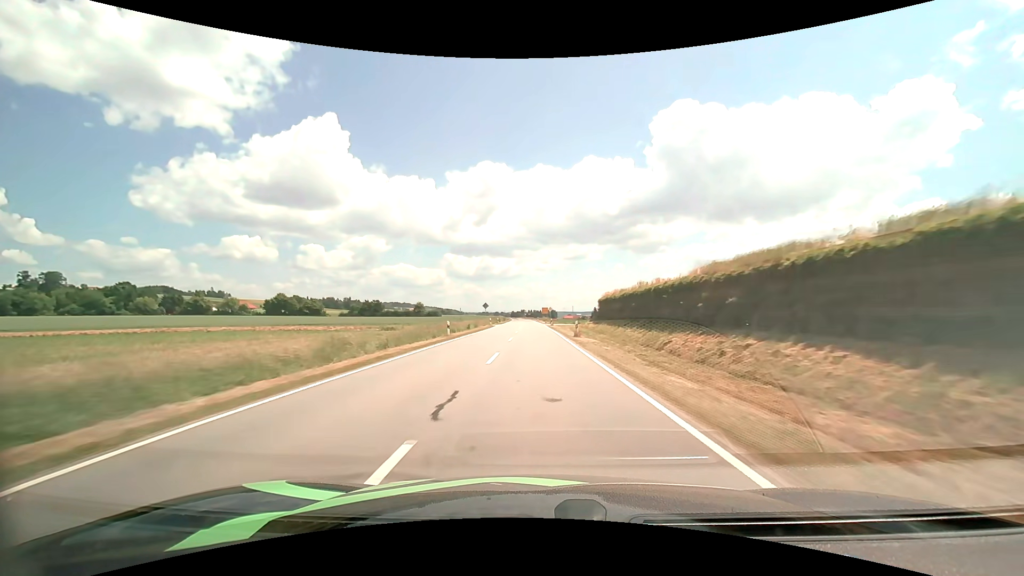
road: tertiary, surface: asphalt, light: Day
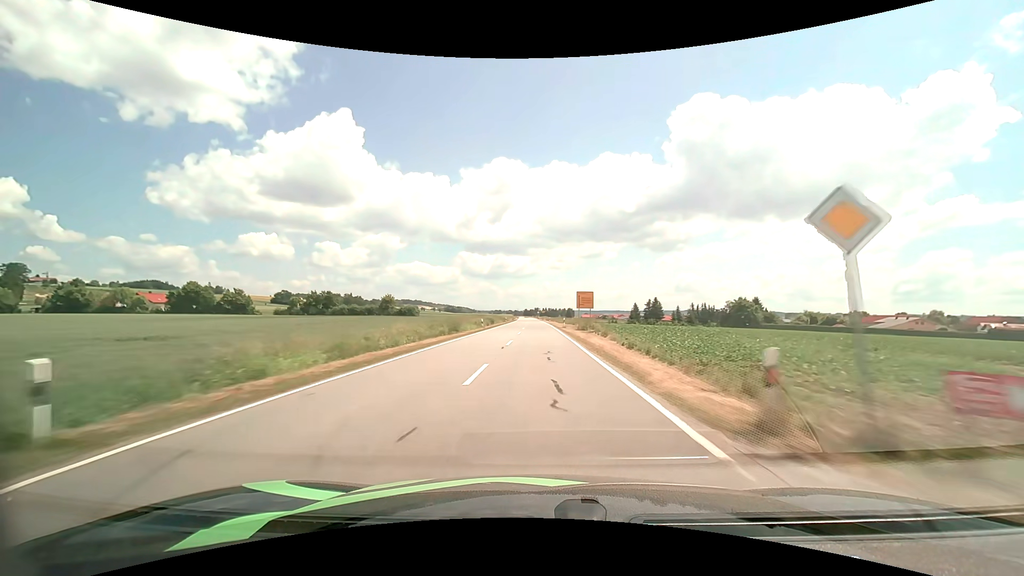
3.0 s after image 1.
(-1.2, +78.8) m; -2°
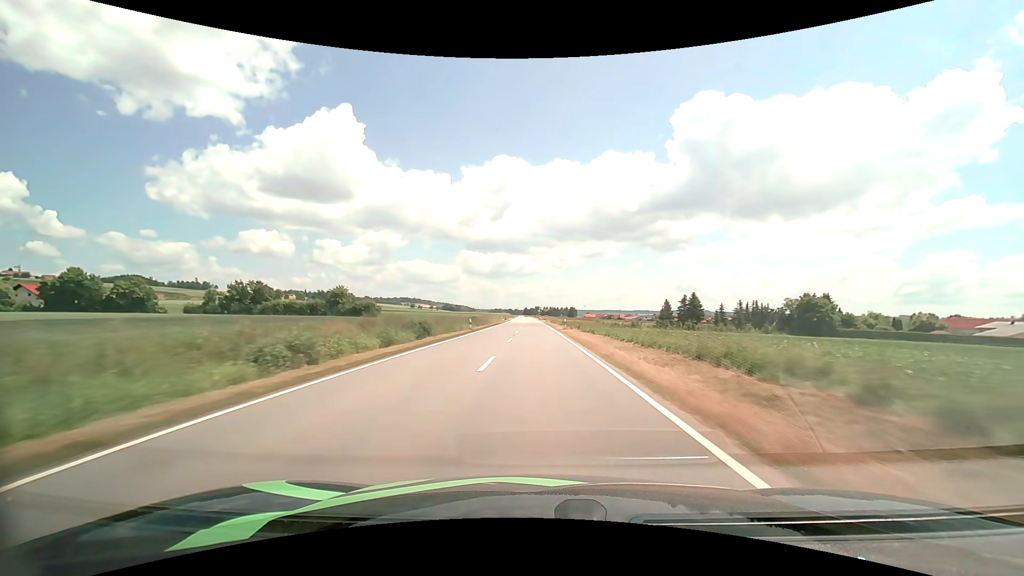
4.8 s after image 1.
(-0.1, +47.6) m; 0°
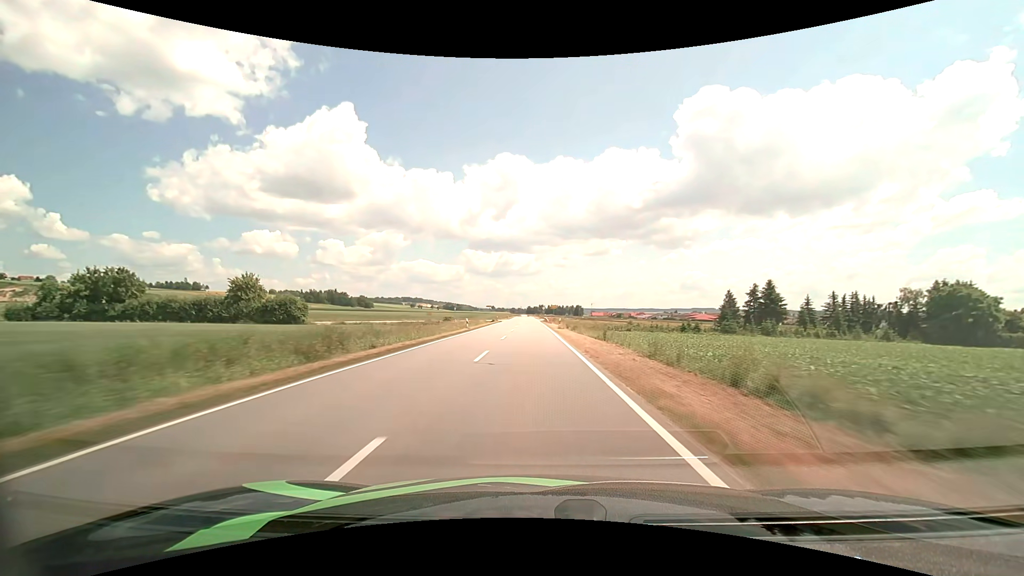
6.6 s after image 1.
(0.0, +47.6) m; 0°
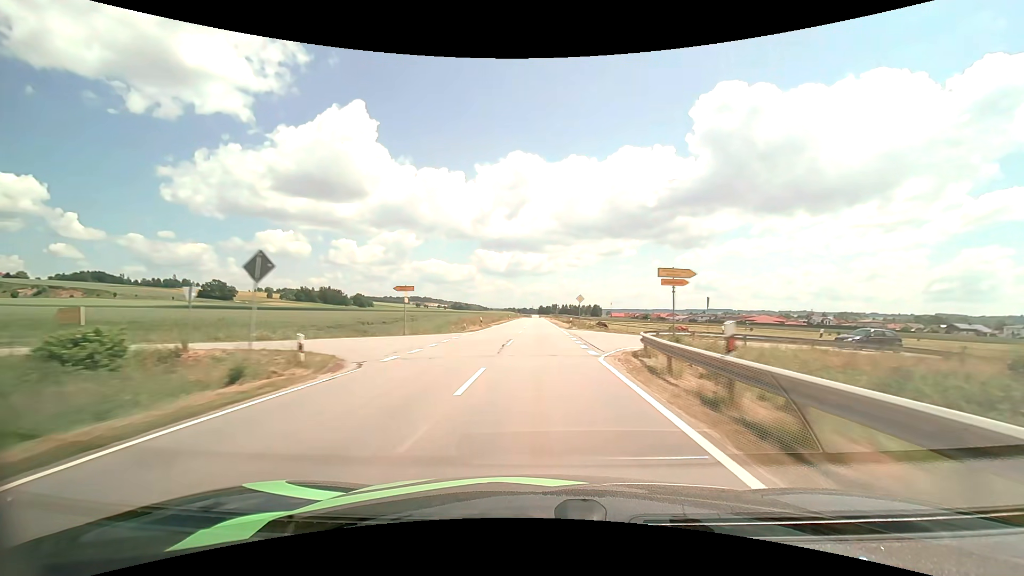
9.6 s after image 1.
(-1.4, +80.4) m; -1°
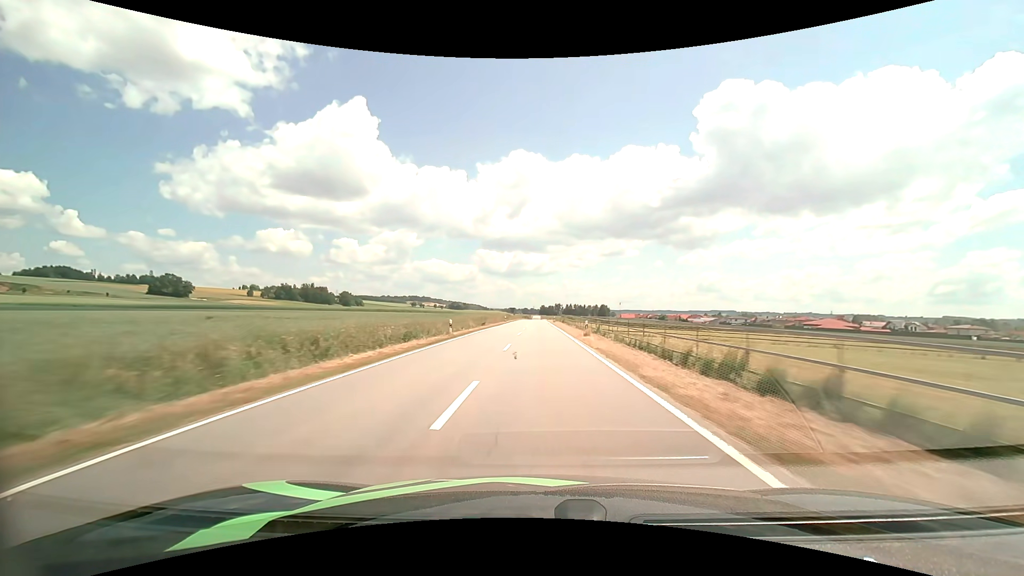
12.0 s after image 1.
(-0.1, +64.6) m; 0°
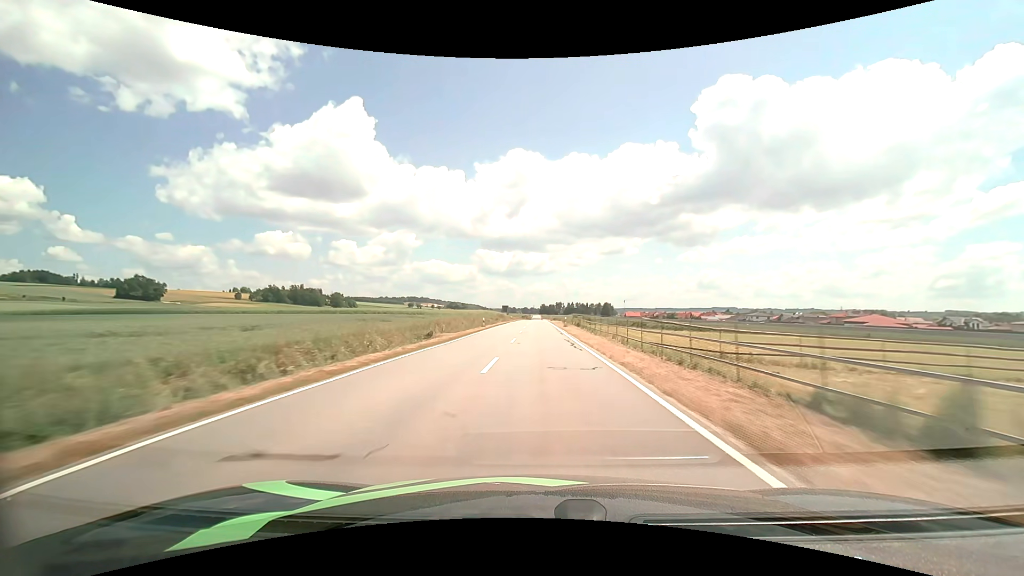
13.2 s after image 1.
(0.0, +31.8) m; 0°
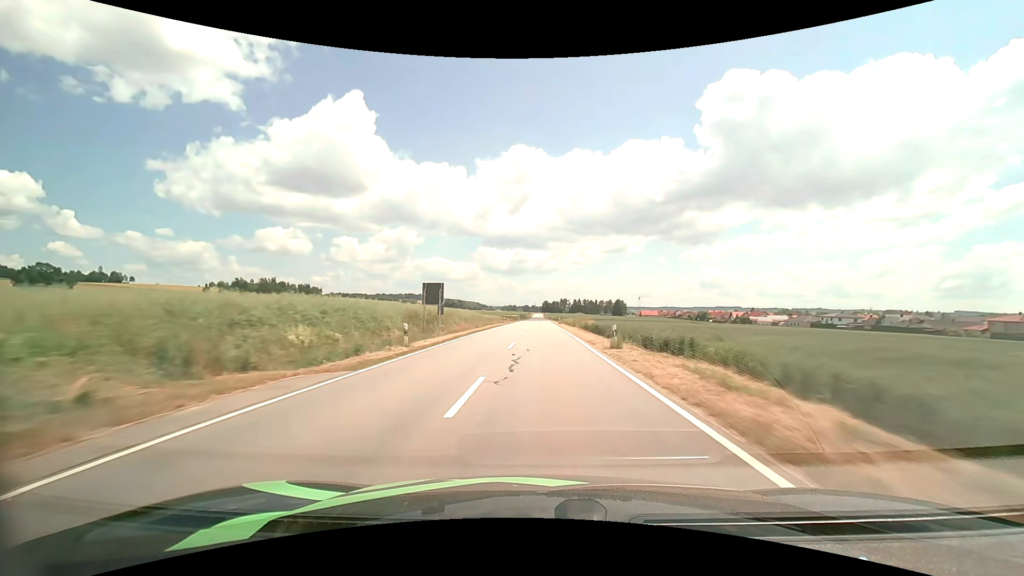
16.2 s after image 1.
(-0.2, +79.3) m; 0°
(0, +10) (0, +20) (0, +30) (0, +40) (0, +50) (0, +60) (0, +70) (+1, +80) (+1, +90) (+1, +100) m
